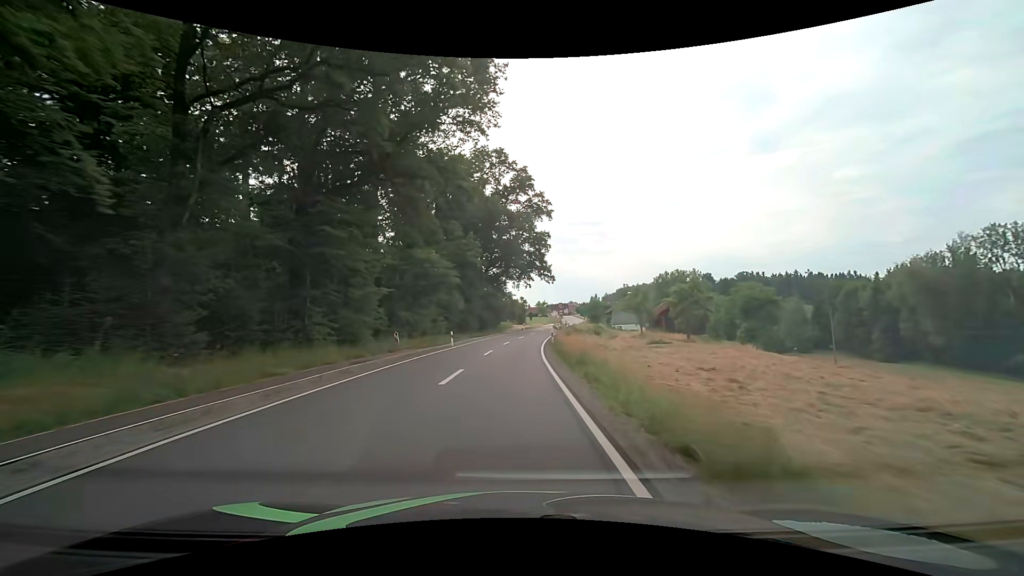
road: tertiary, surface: asphalt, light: Day
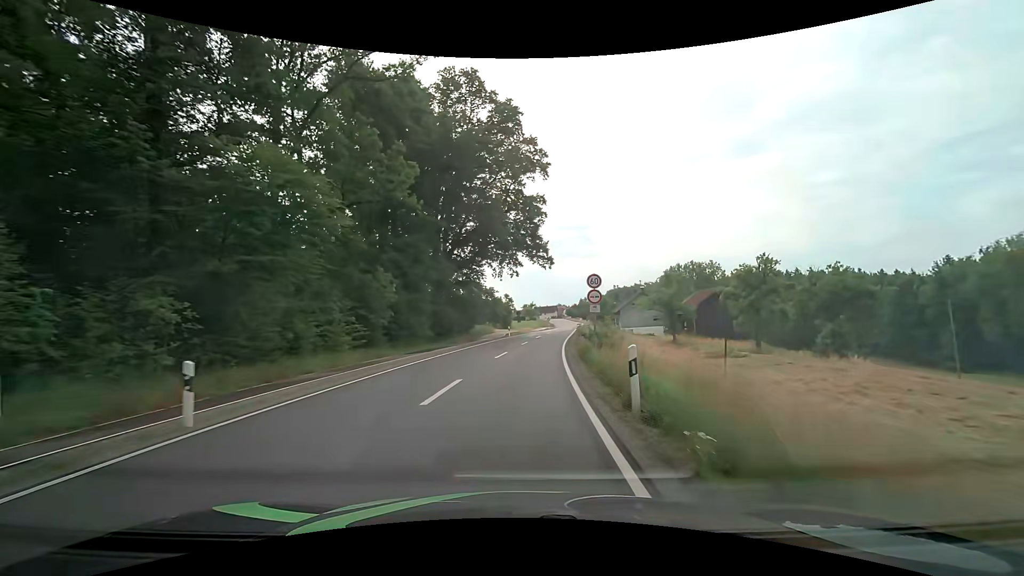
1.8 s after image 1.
(+0.2, +26.9) m; +1°
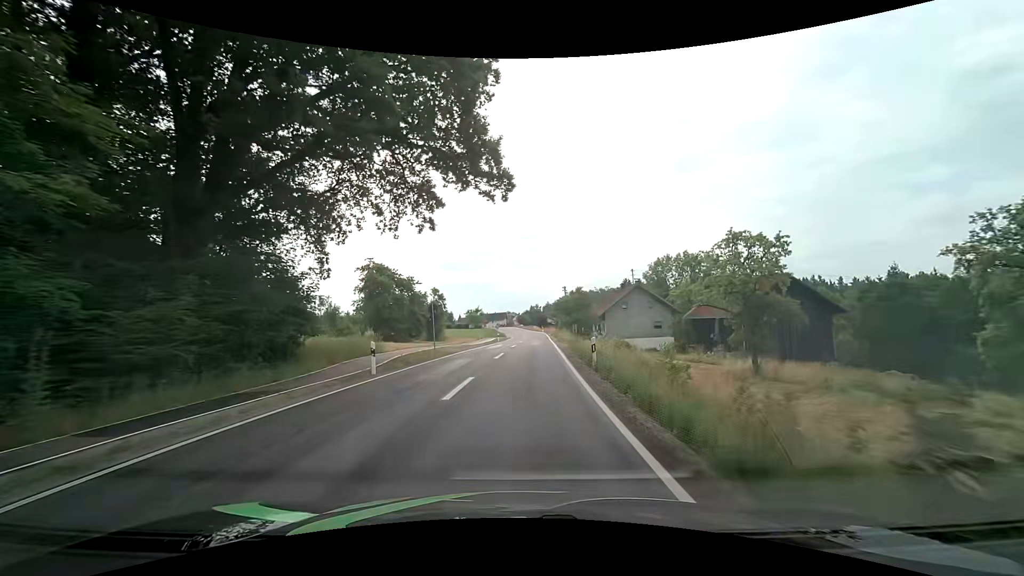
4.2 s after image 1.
(+1.9, +35.3) m; +6°
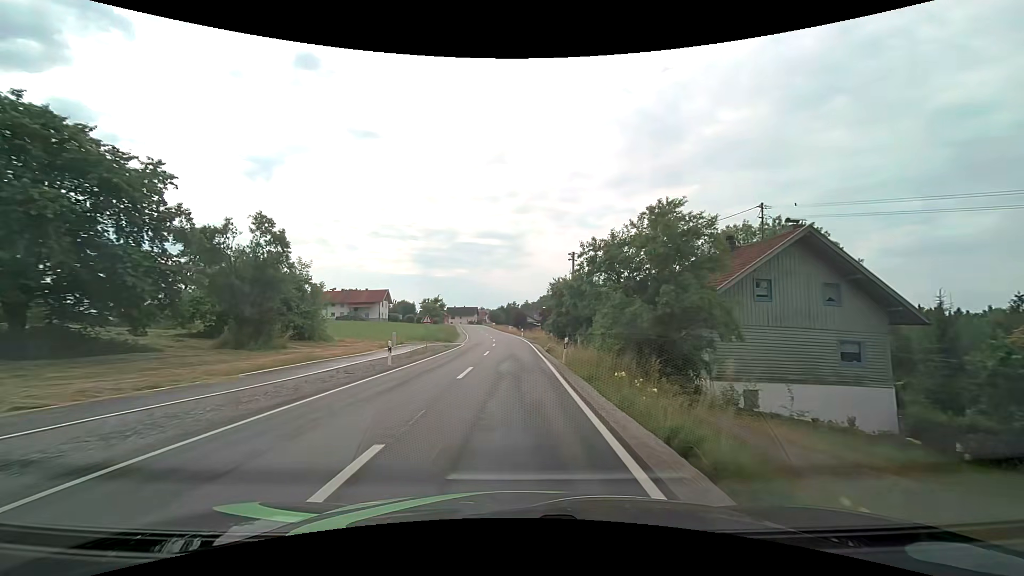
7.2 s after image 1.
(+1.2, +43.4) m; +2°
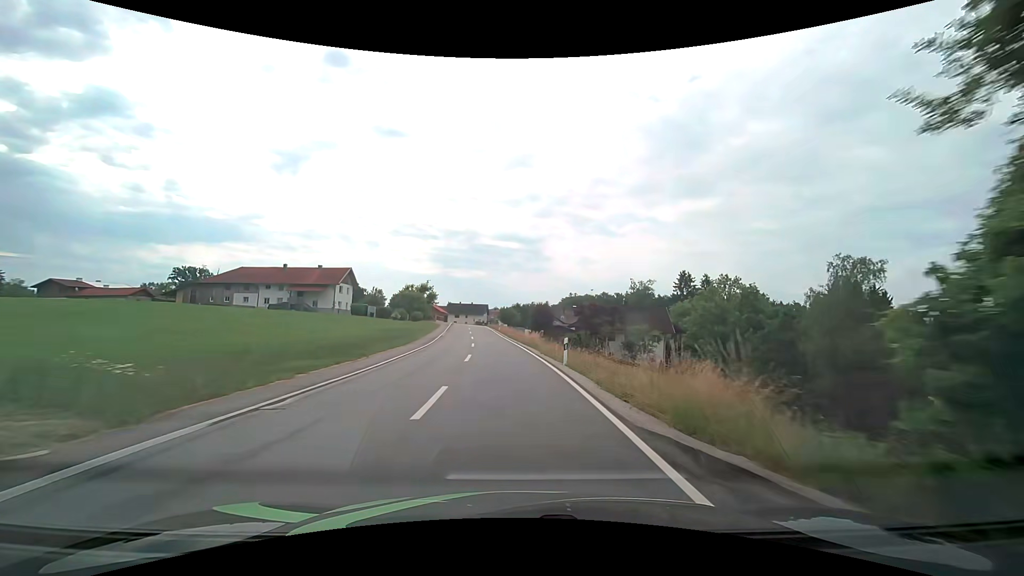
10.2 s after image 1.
(-0.5, +42.7) m; -2°
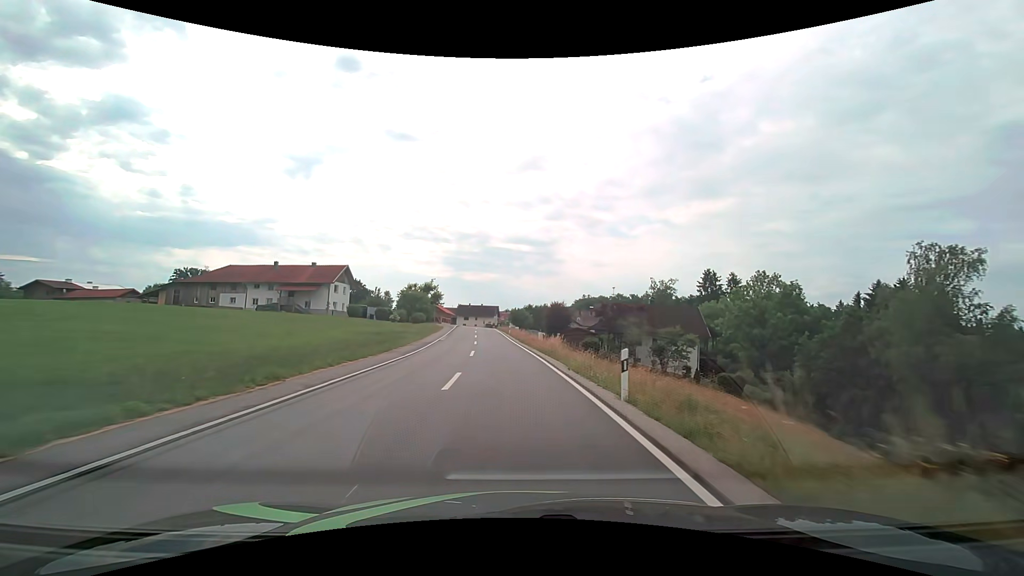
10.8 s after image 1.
(-0.1, +8.4) m; -1°
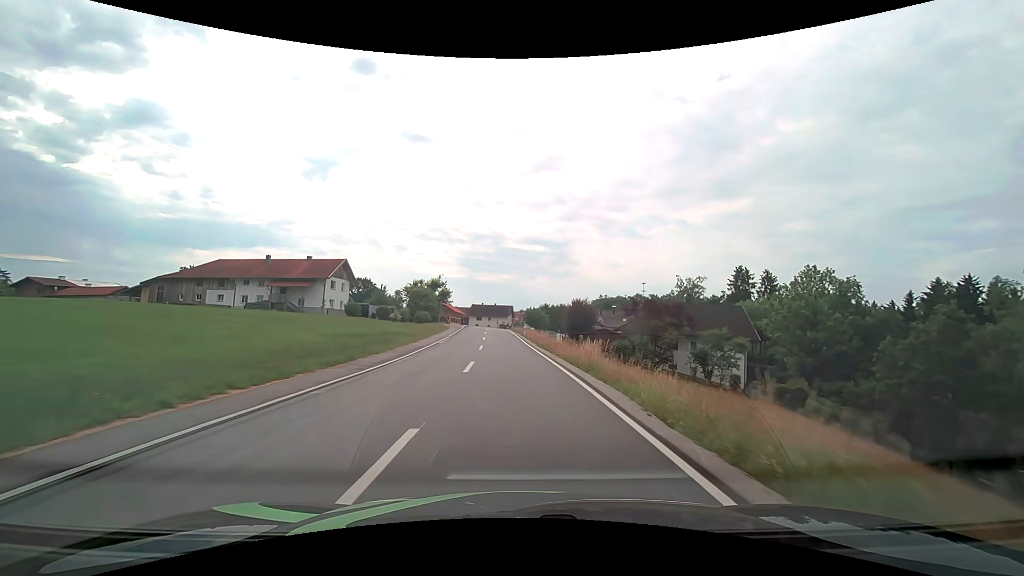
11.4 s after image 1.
(-0.1, +8.4) m; -2°
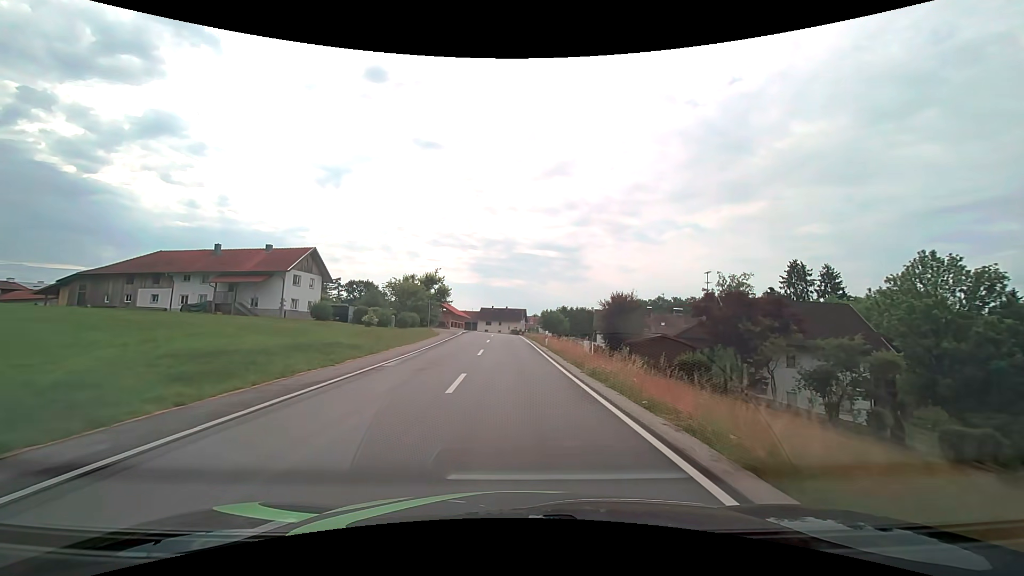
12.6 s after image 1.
(-0.3, +16.6) m; -2°
(0, +10) (0, +20) (0, +30) (-1, +40) (-1, +50) (-1, +60) (-1, +70) (0, +80) (0, +90) (+2, +100) m
